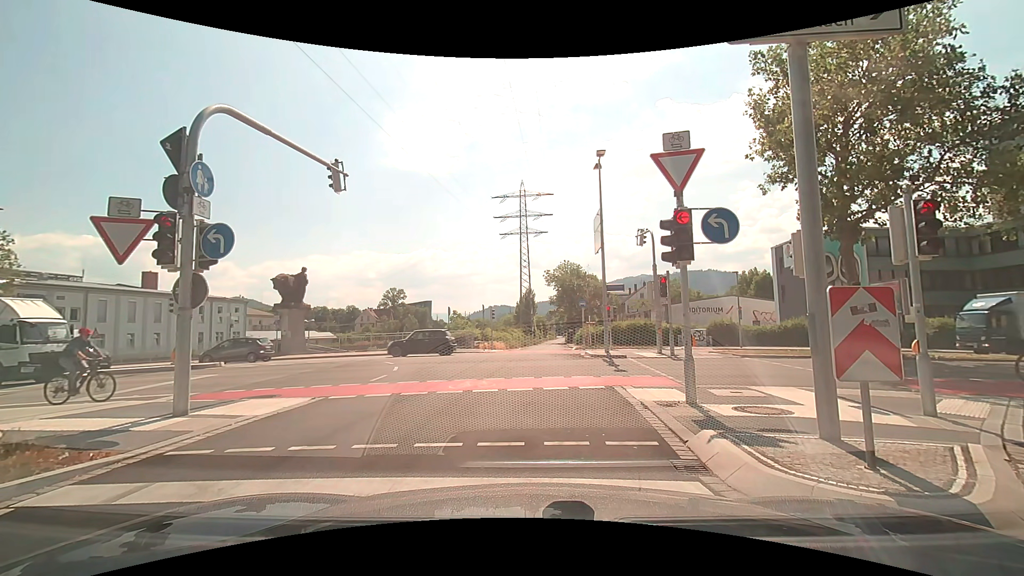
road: trunk_link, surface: asphalt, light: Day
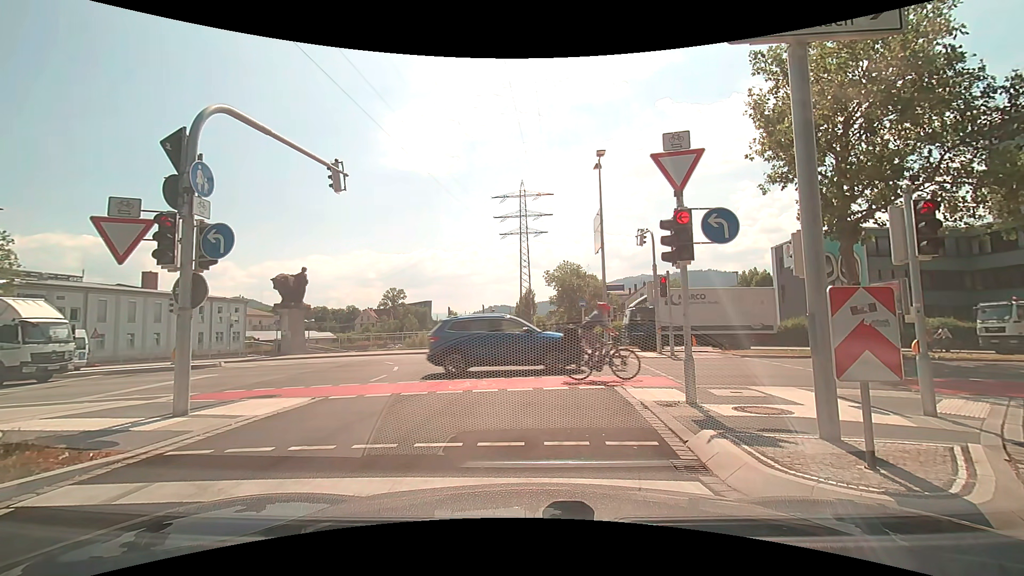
(0.0, 0.0) m; 0°
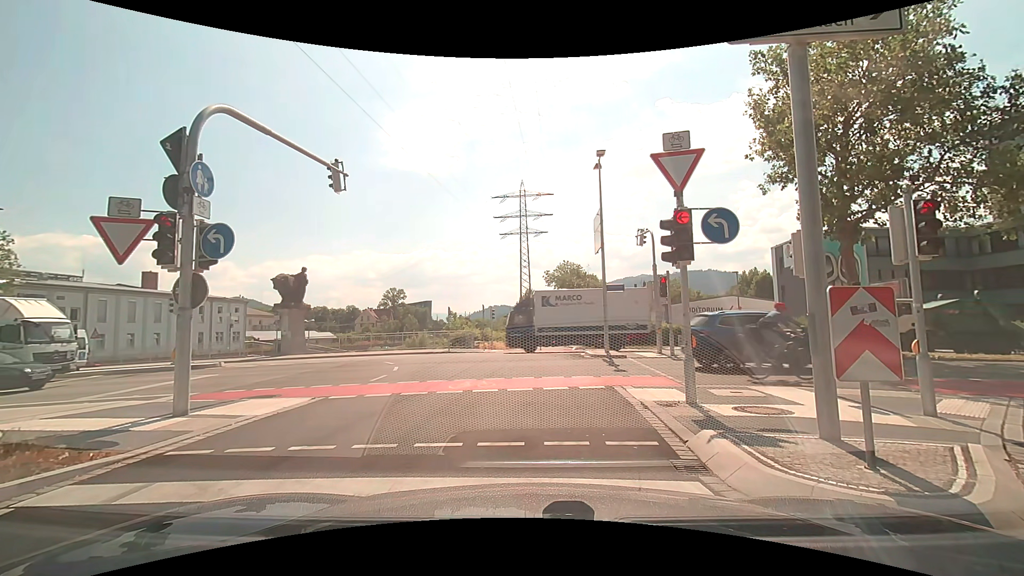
(0.0, 0.0) m; 0°
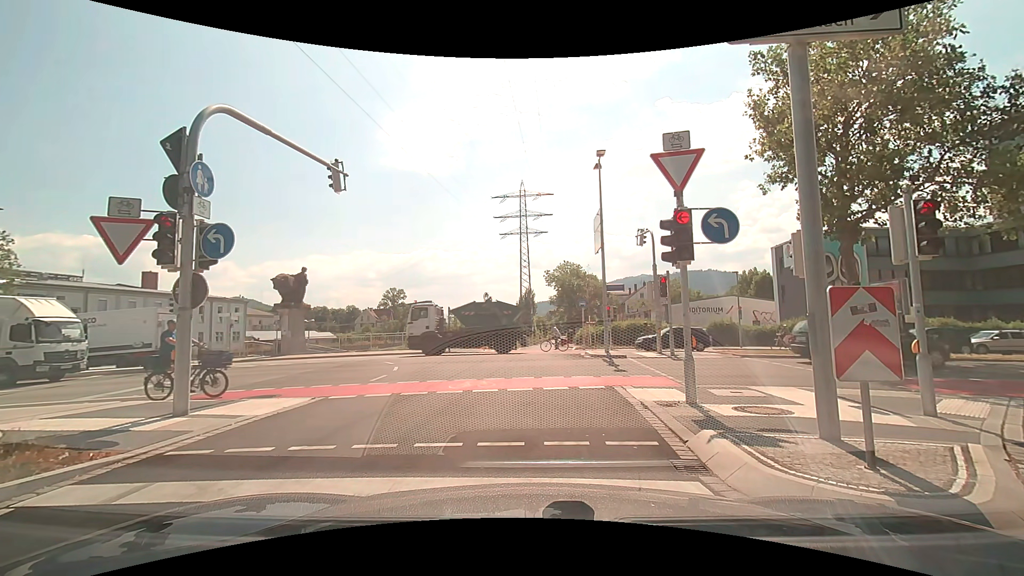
(0.0, 0.0) m; 0°
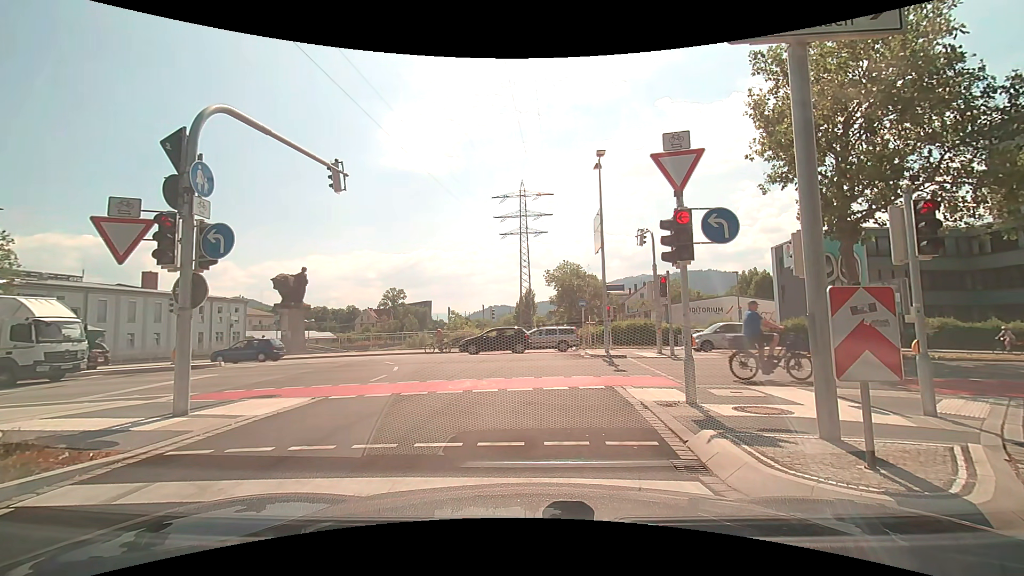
(0.0, 0.0) m; 0°
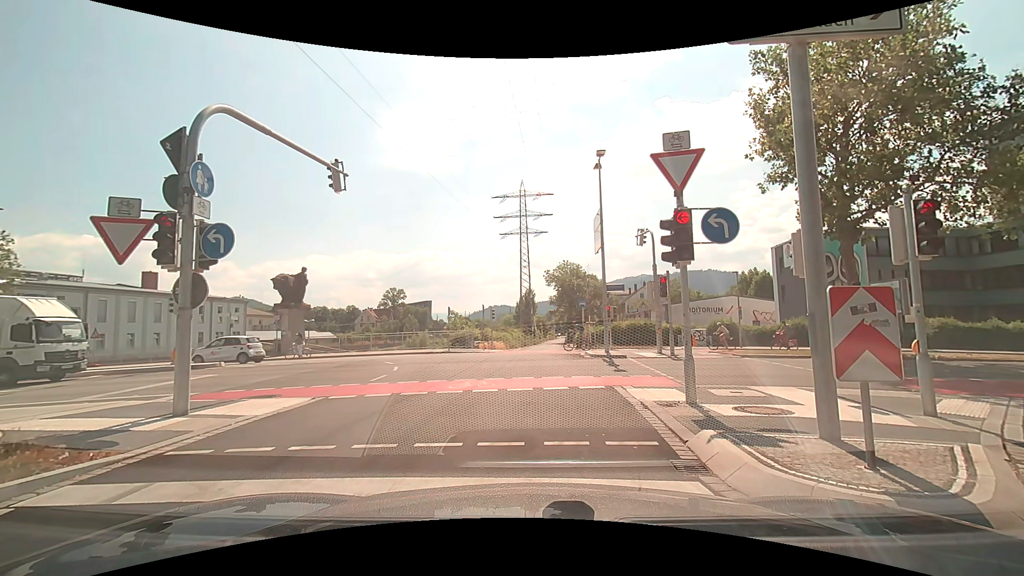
(0.0, 0.0) m; 0°
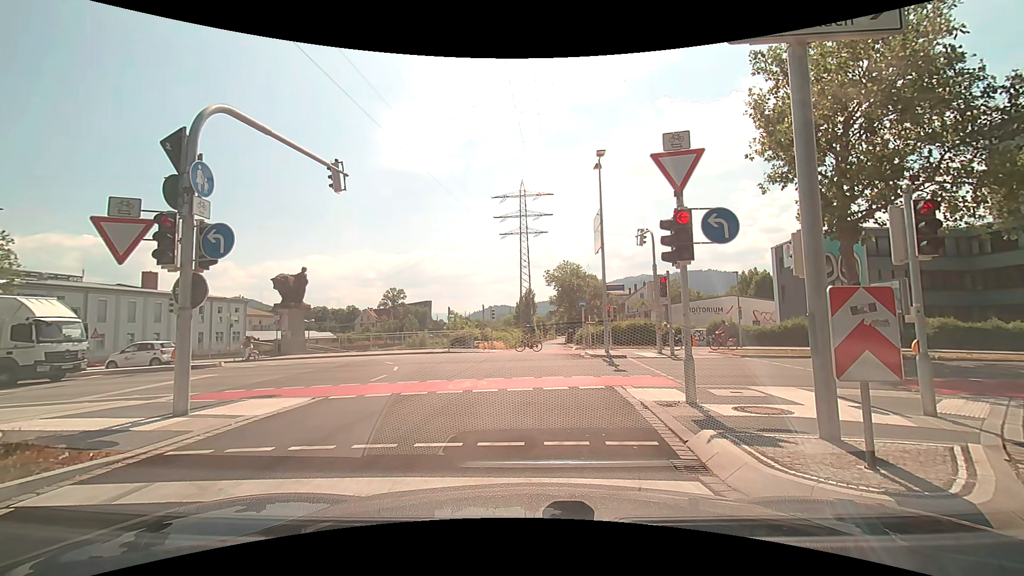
(0.0, 0.0) m; 0°
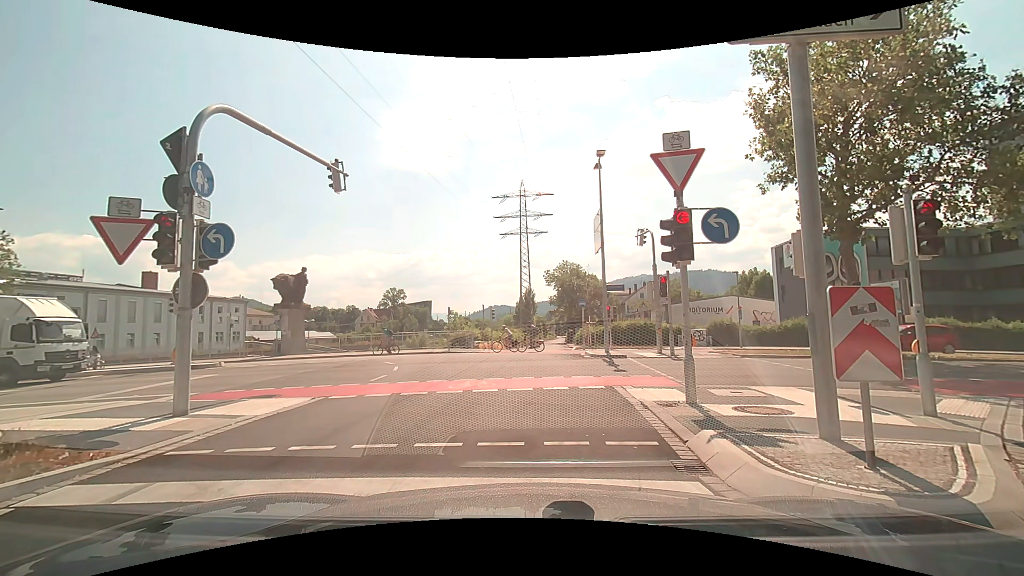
(0.0, 0.0) m; 0°
